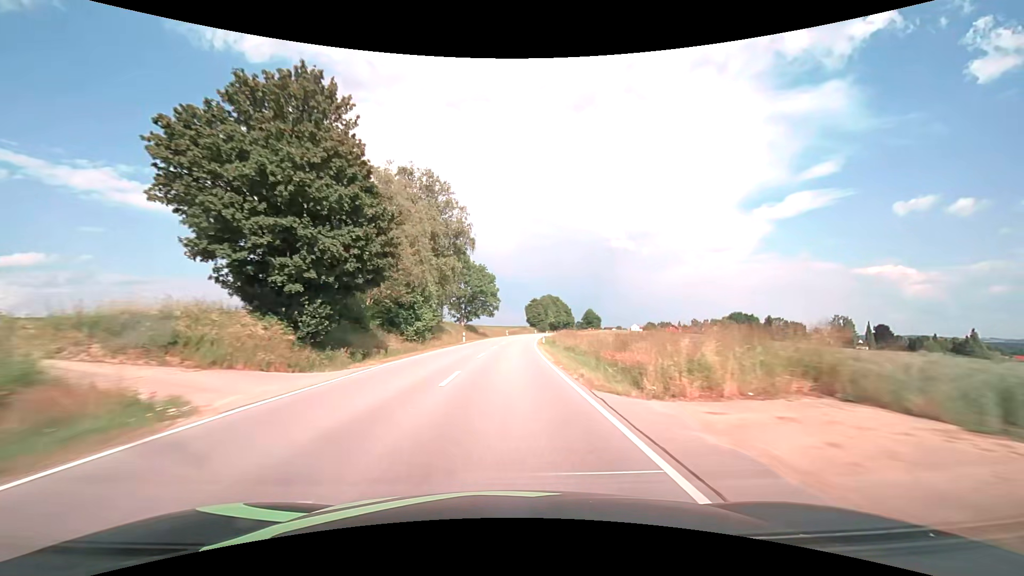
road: secondary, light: Day
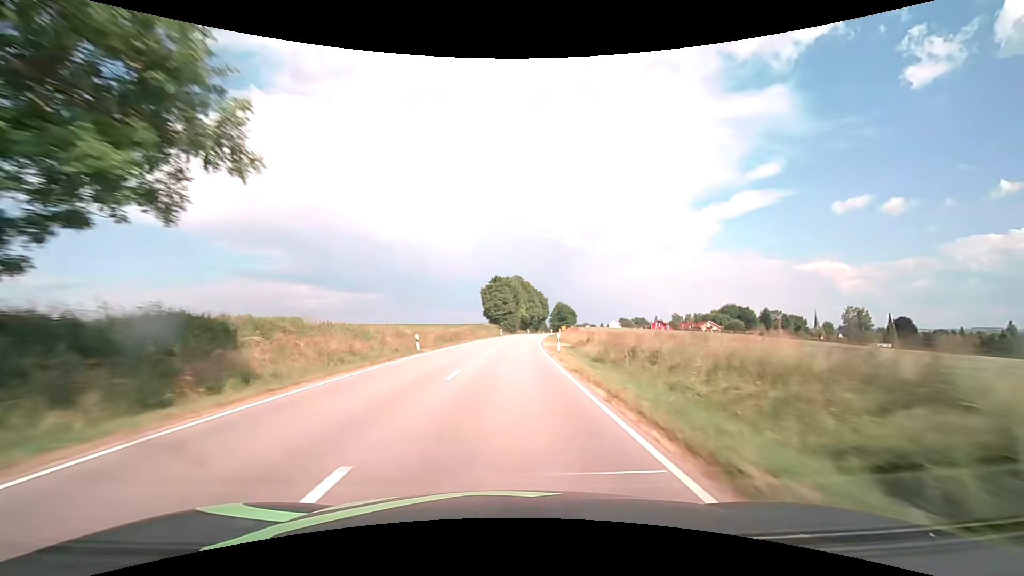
(+2.4, +70.8) m; +5°
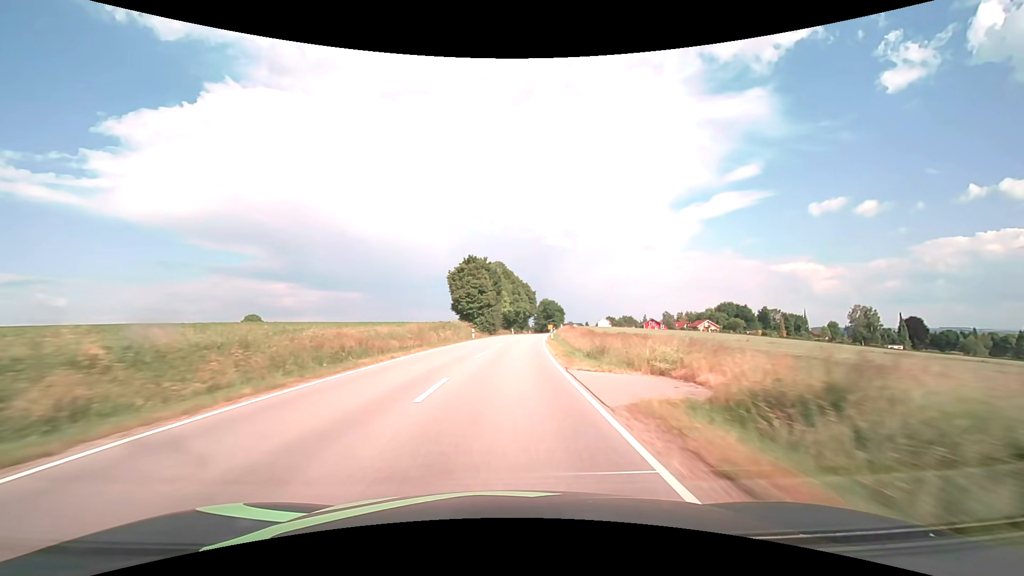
(+0.5, +27.7) m; +2°
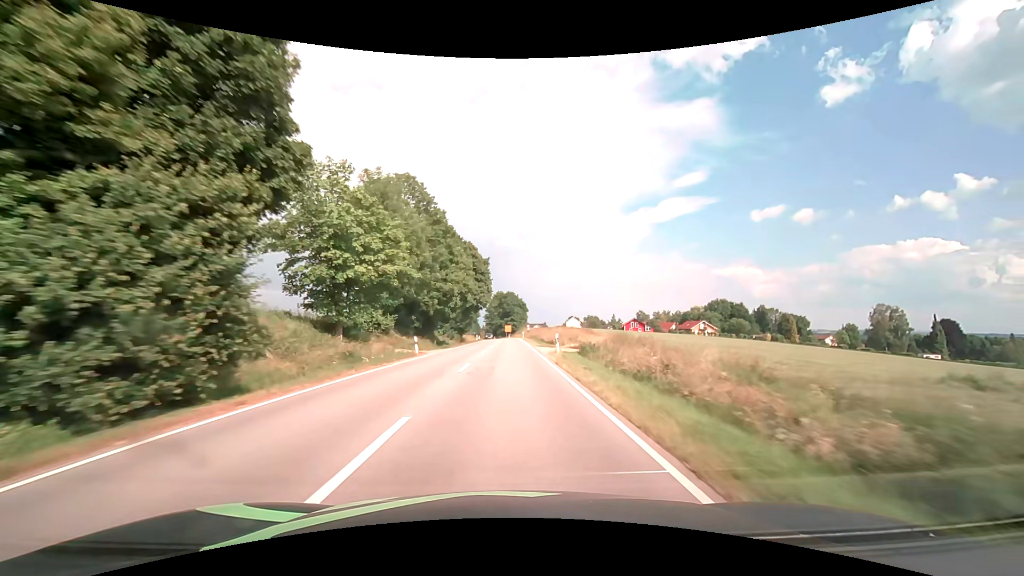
(+3.4, +64.6) m; +6°
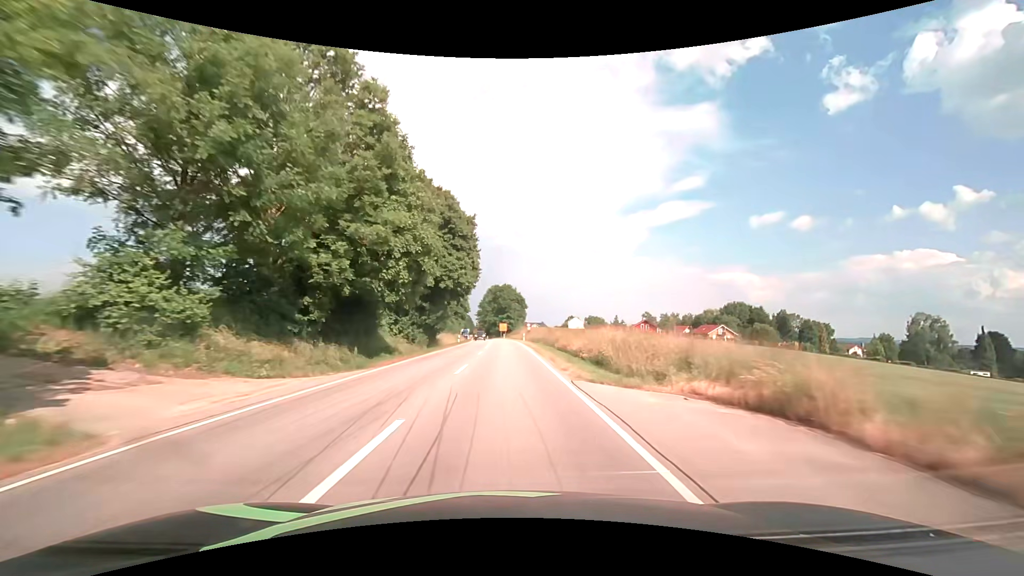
(+0.1, +24.1) m; 0°
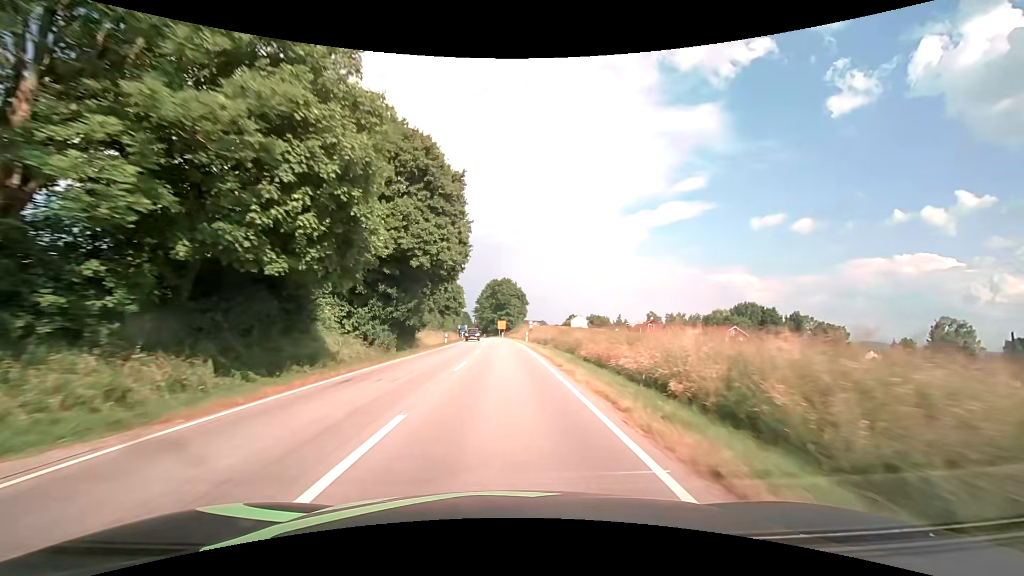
(0.0, +11.7) m; 0°
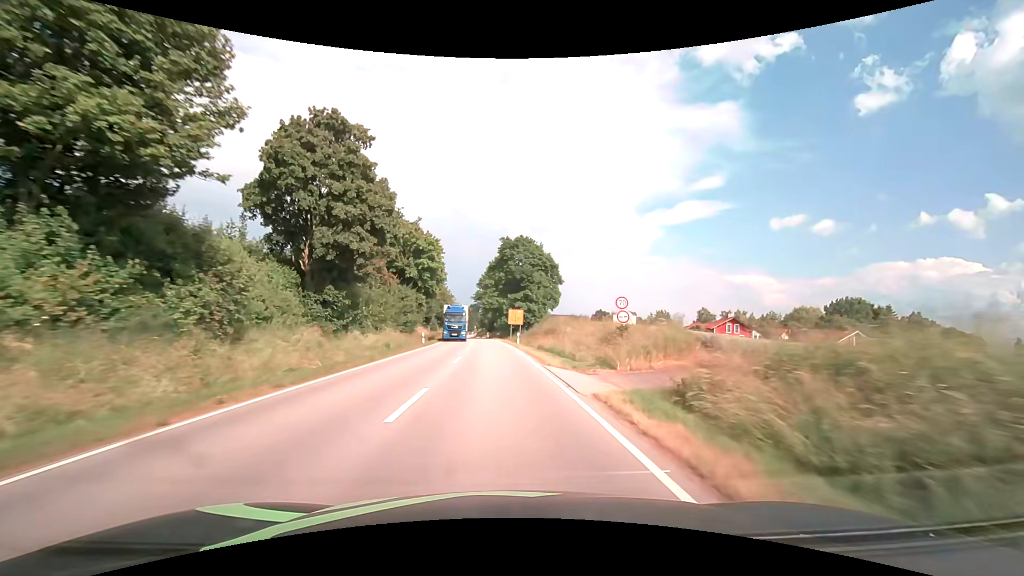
(-0.5, +56.5) m; -1°
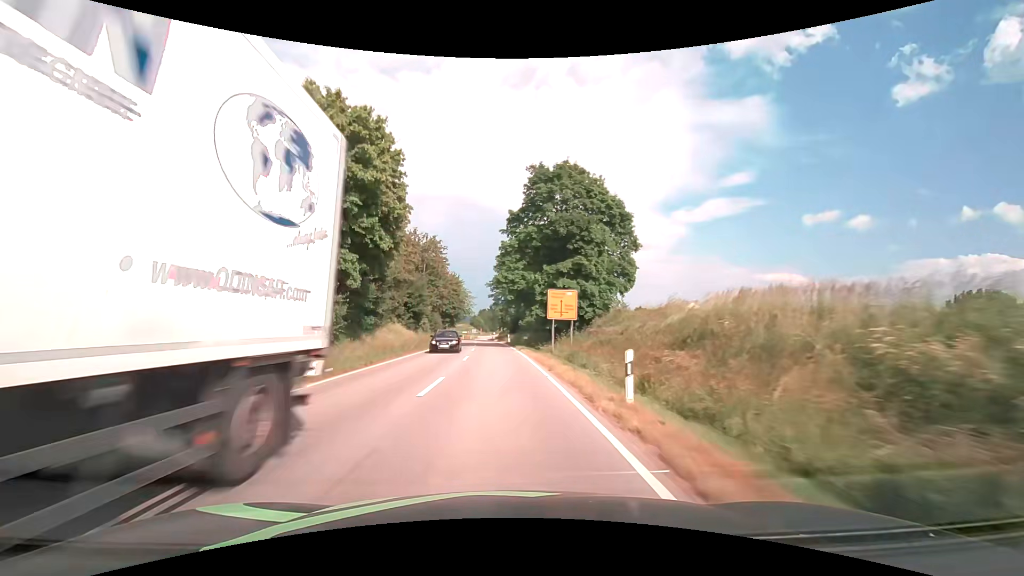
(-0.7, +33.1) m; -3°
(0, +10) (0, +20) (-1, +30) (-1, +40) (-1, +50) (-2, +60) (-3, +70) (-3, +80) (-4, +90) (-5, +100) m
